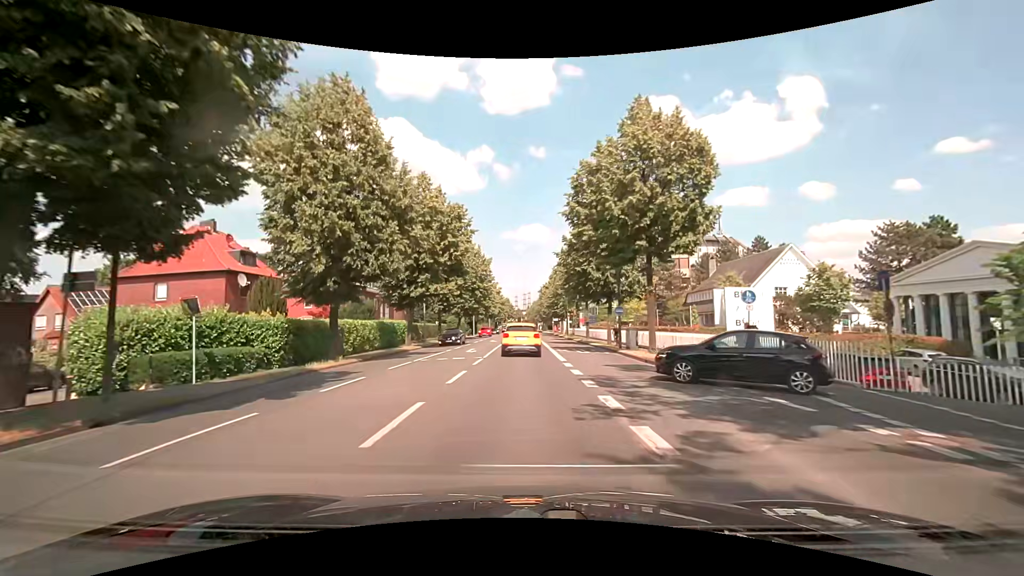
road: secondary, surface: asphalt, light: Day
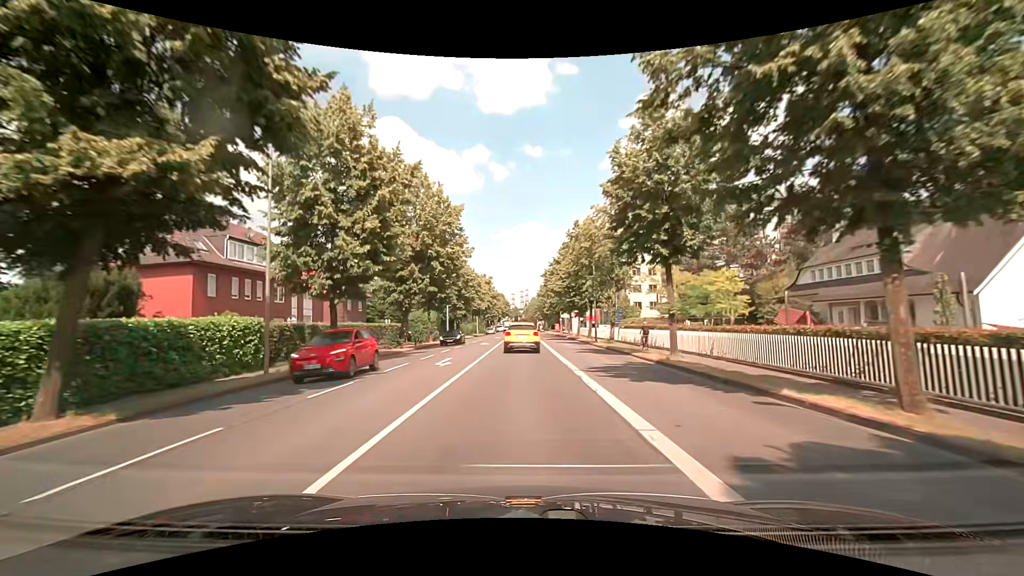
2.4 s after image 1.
(-0.4, +29.8) m; -1°
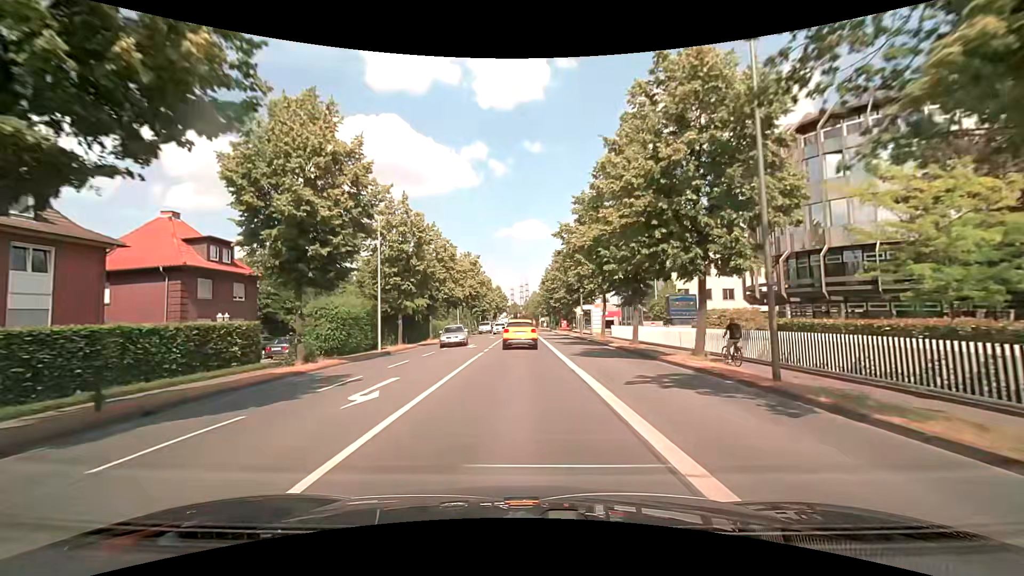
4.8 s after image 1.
(+0.3, +29.9) m; +2°
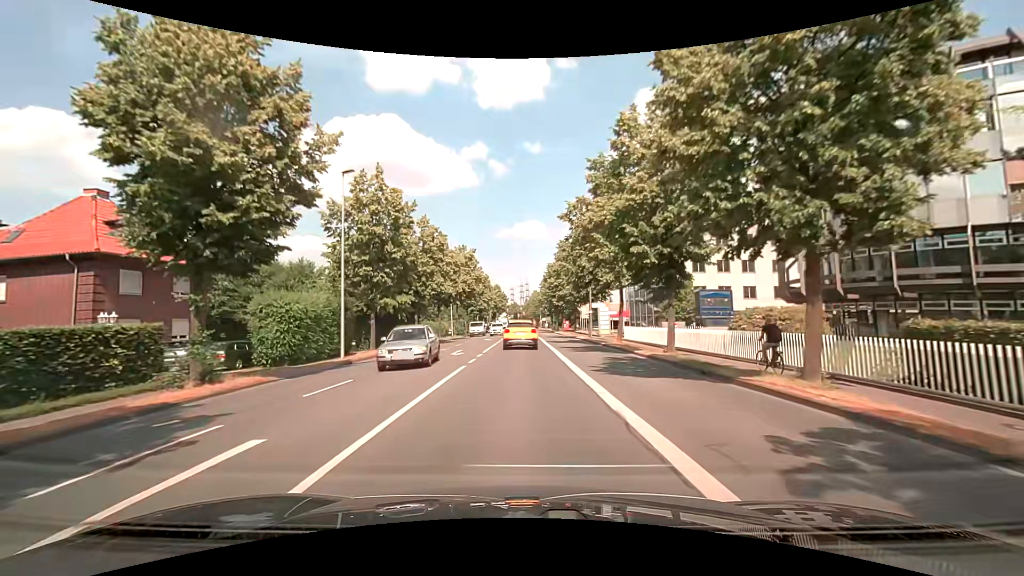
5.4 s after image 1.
(-0.1, +6.9) m; -1°
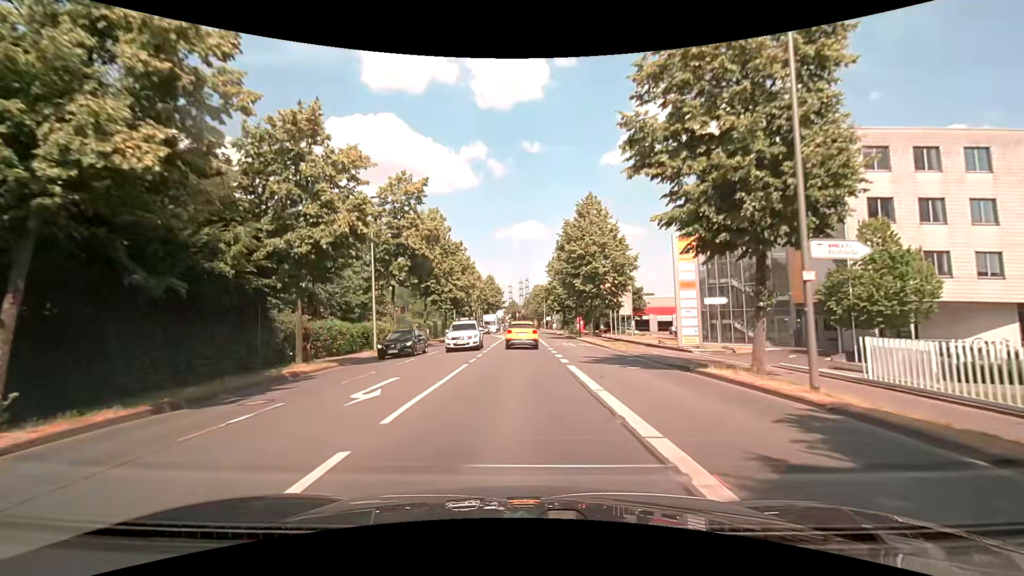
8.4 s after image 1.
(+0.1, +34.7) m; 0°
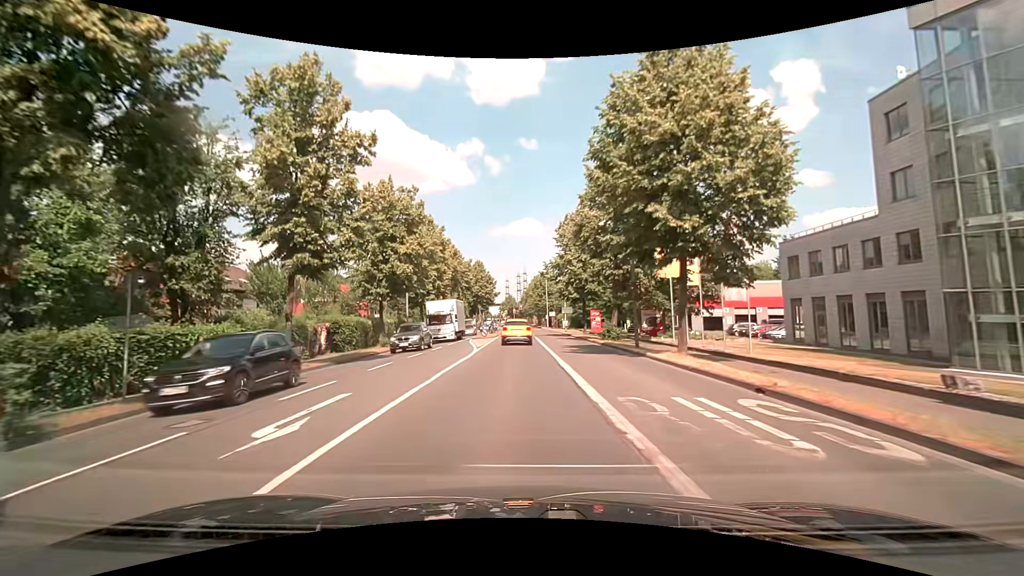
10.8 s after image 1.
(+0.1, +27.4) m; +1°
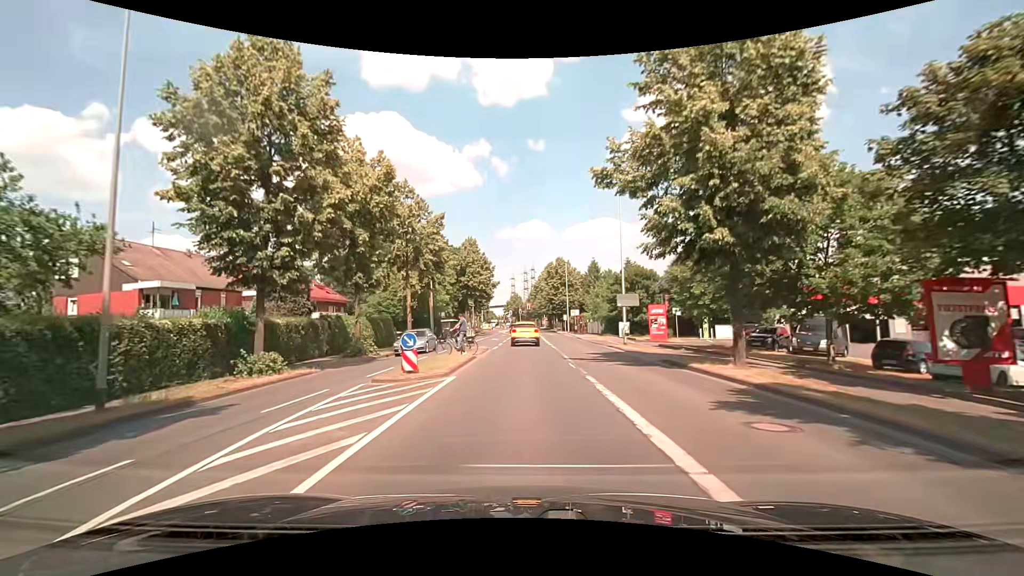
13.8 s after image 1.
(-0.6, +32.2) m; -1°
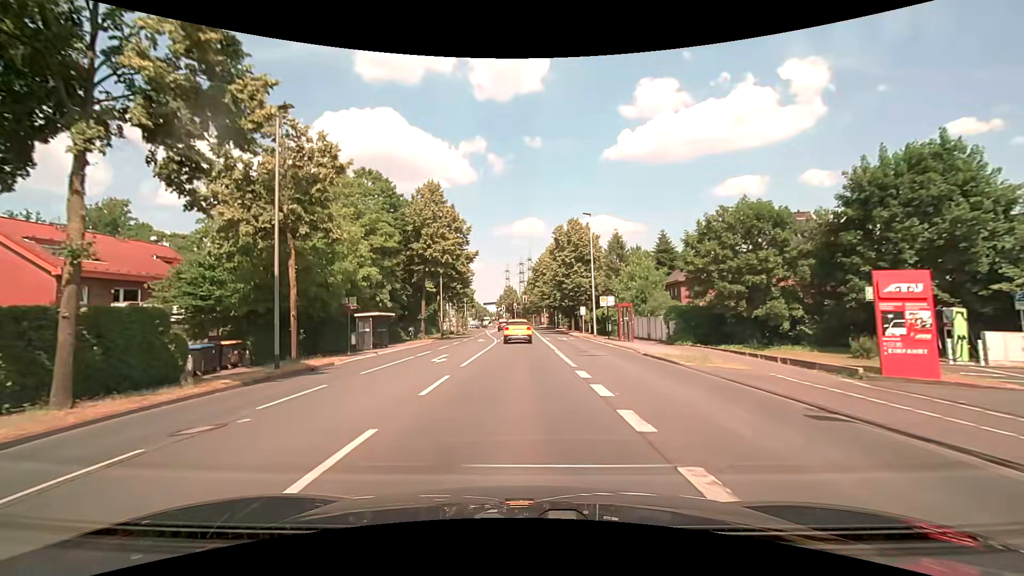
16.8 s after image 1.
(+0.3, +30.3) m; +1°
